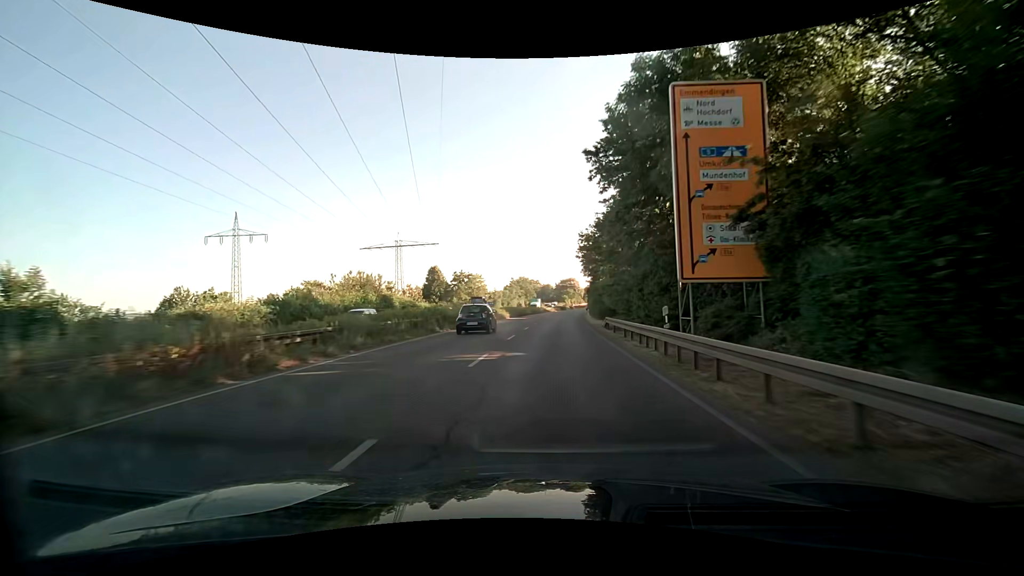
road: trunk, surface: asphalt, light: Day
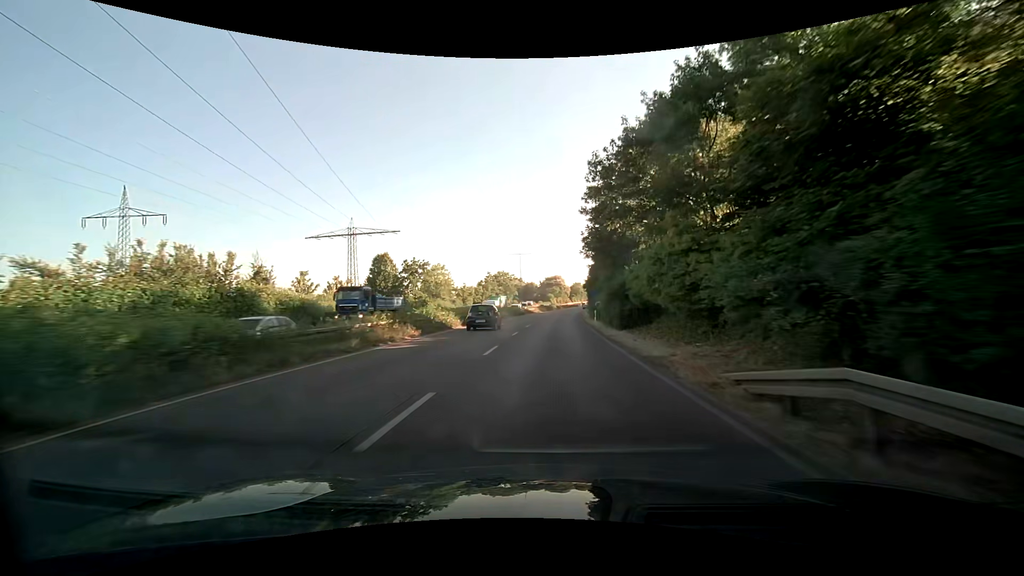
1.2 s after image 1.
(+0.3, +24.3) m; +2°
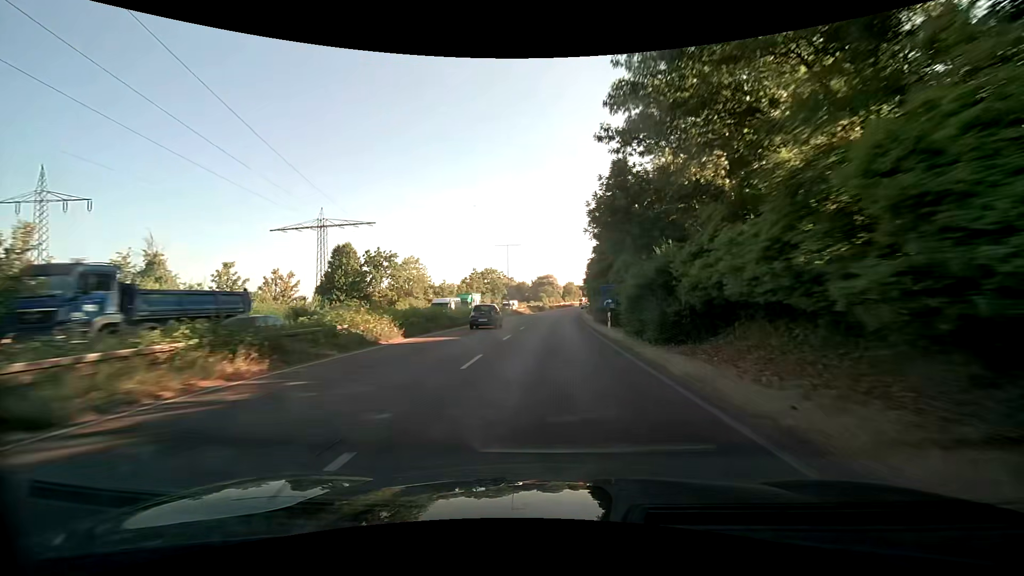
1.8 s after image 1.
(+0.1, +12.2) m; +1°
